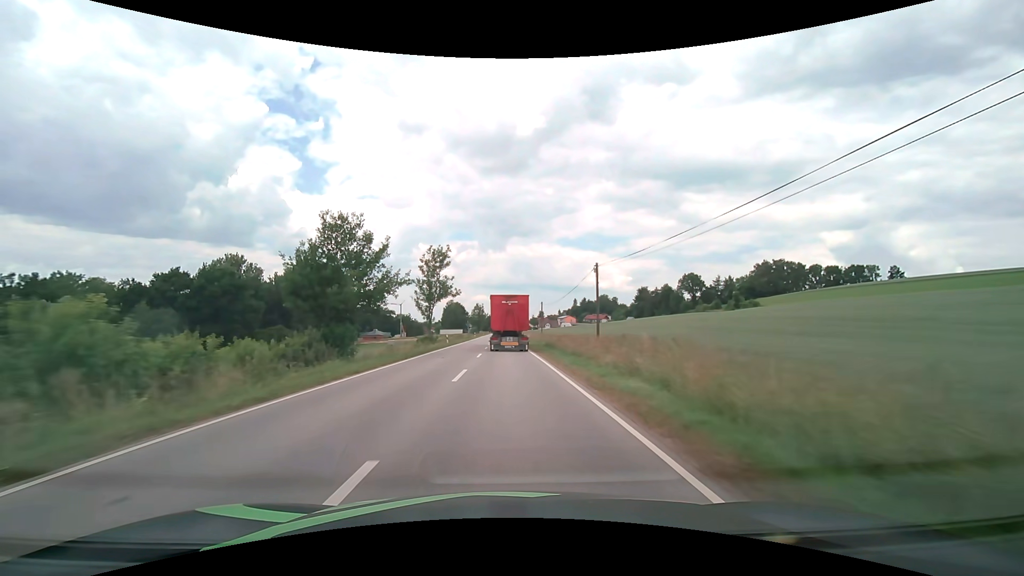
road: secondary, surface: asphalt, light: Day
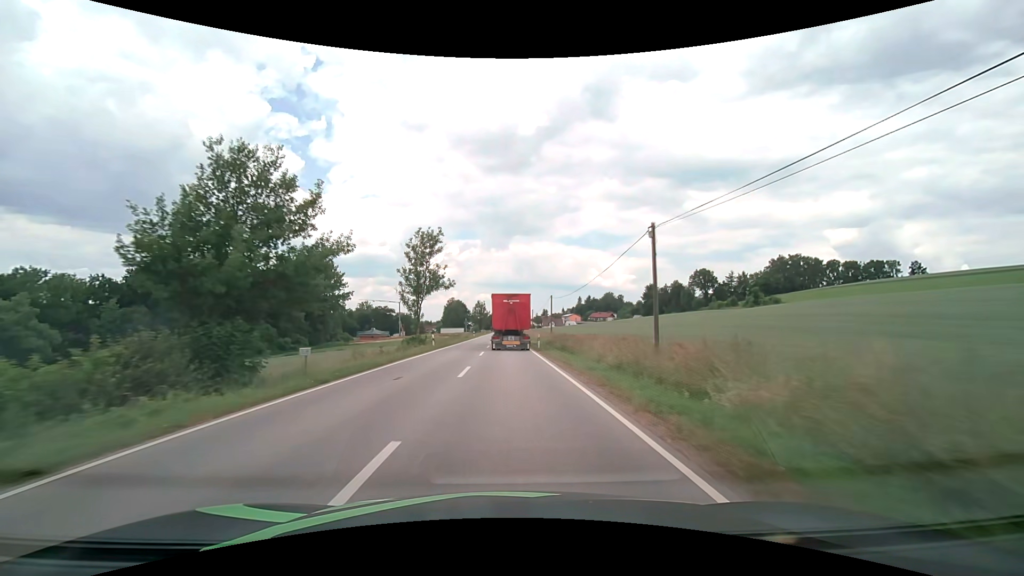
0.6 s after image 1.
(0.0, +11.1) m; 0°
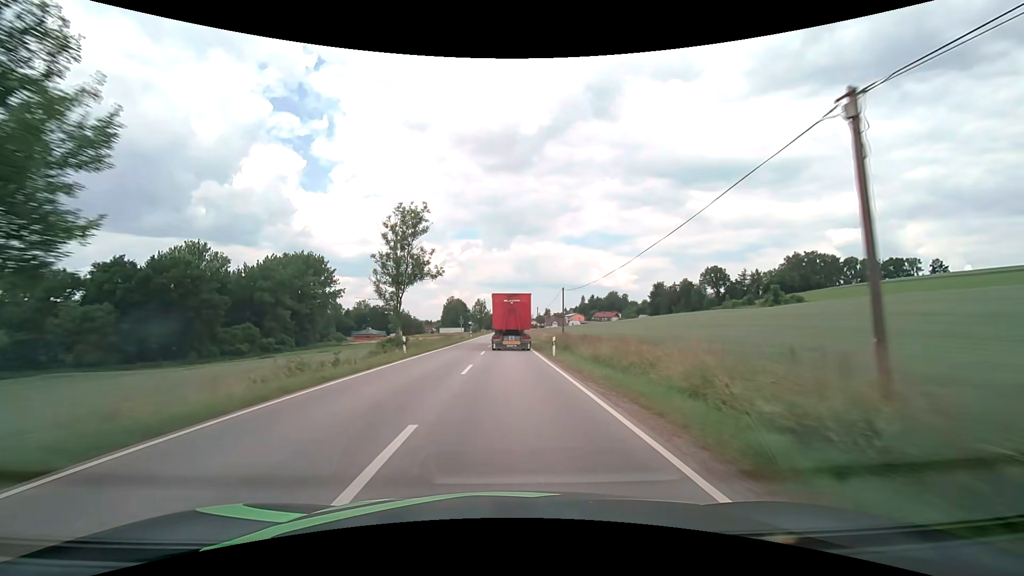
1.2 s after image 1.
(0.0, +11.1) m; 0°
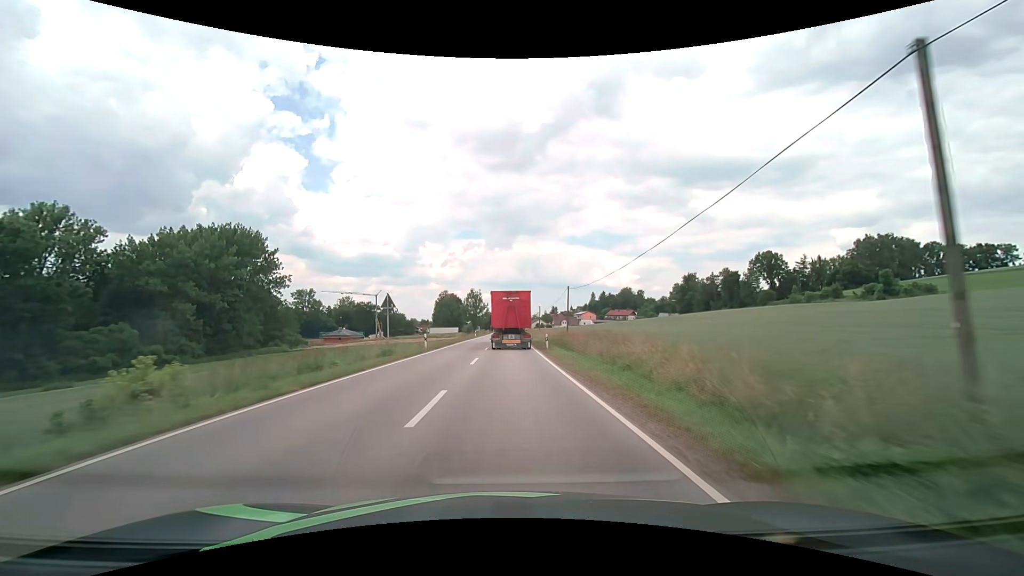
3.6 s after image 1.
(0.0, +44.0) m; 0°
